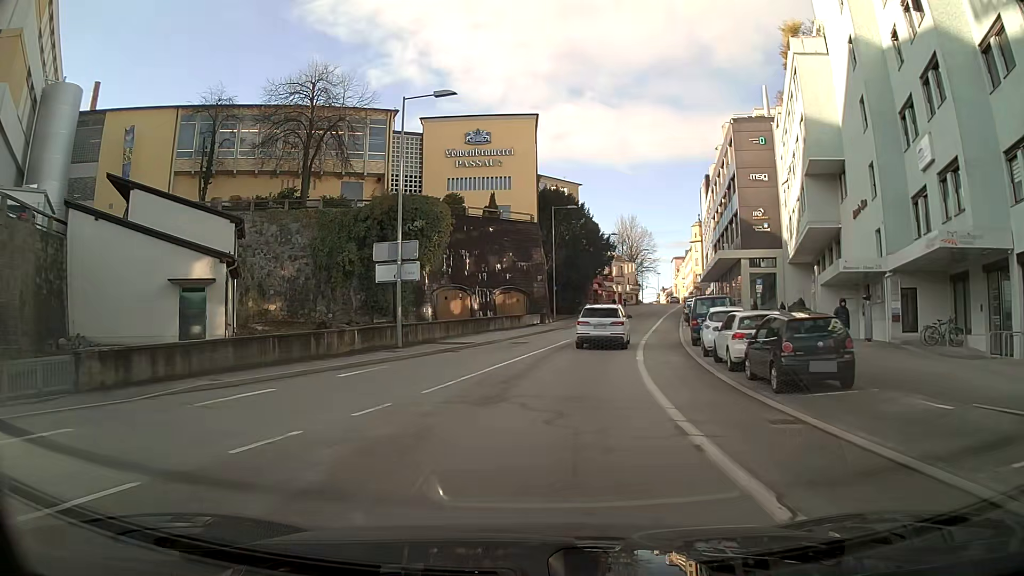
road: tertiary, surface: asphalt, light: Day
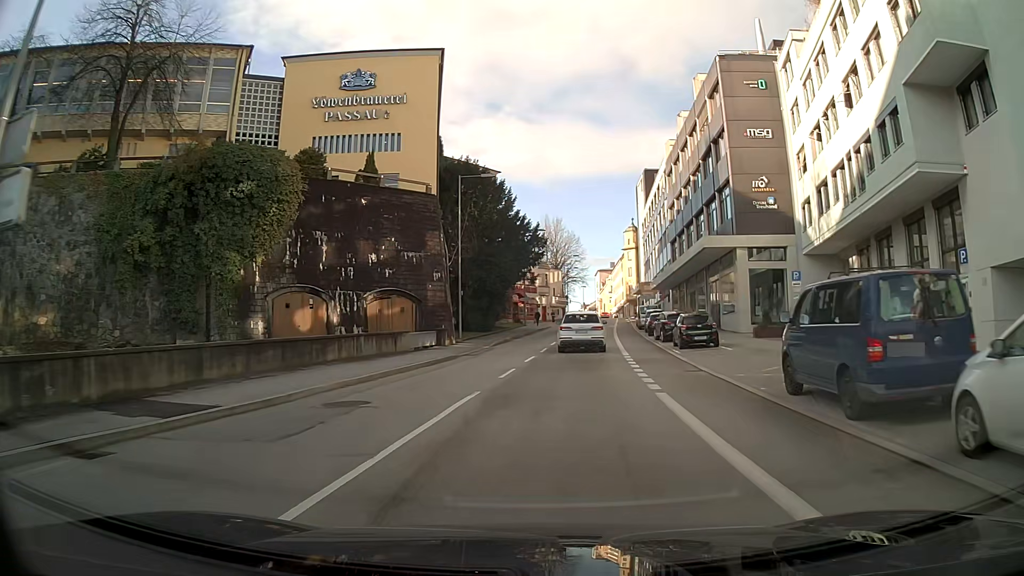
(+1.2, +19.2) m; +8°
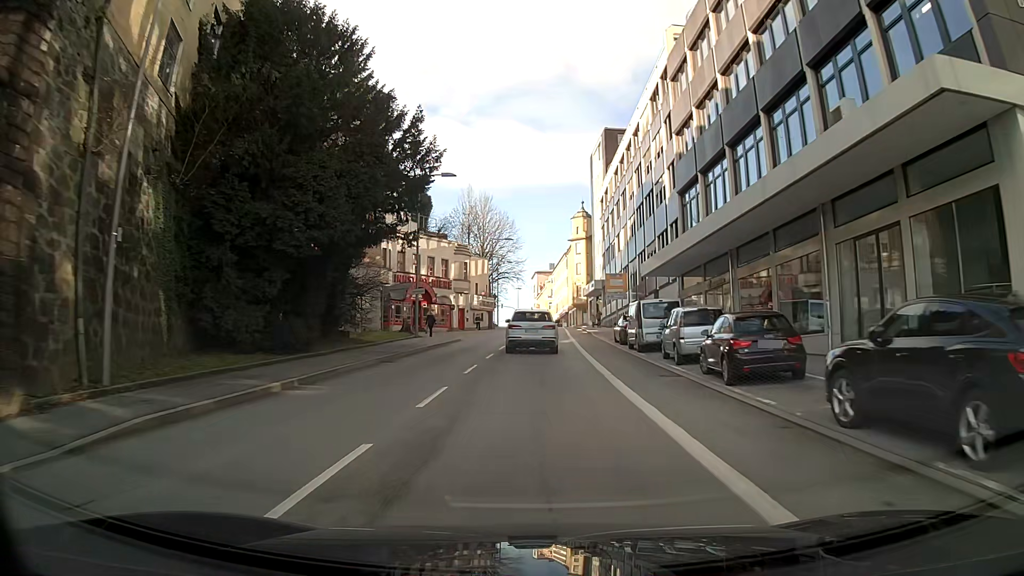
(+1.7, +30.0) m; +5°
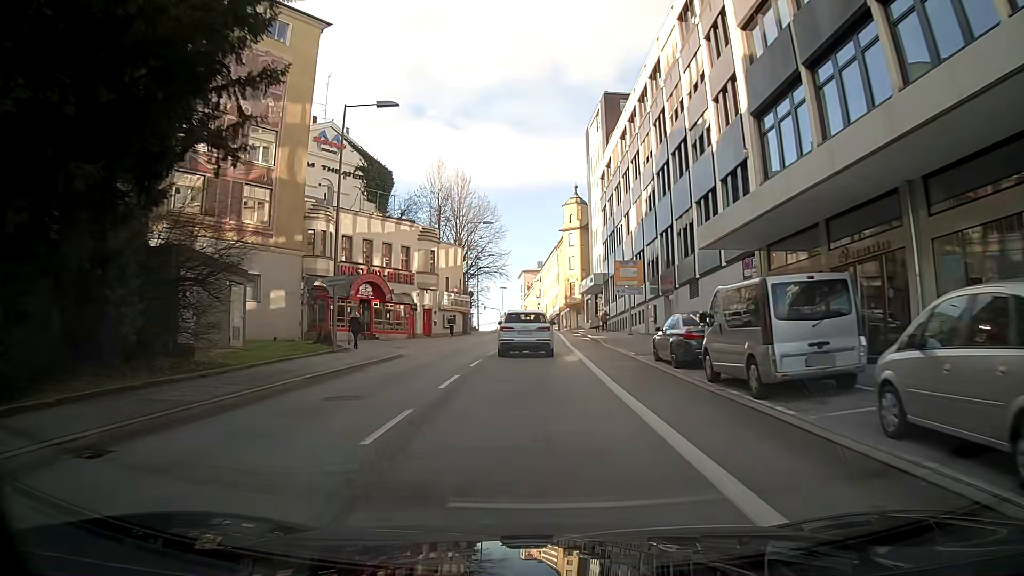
(-0.1, +14.9) m; 0°
